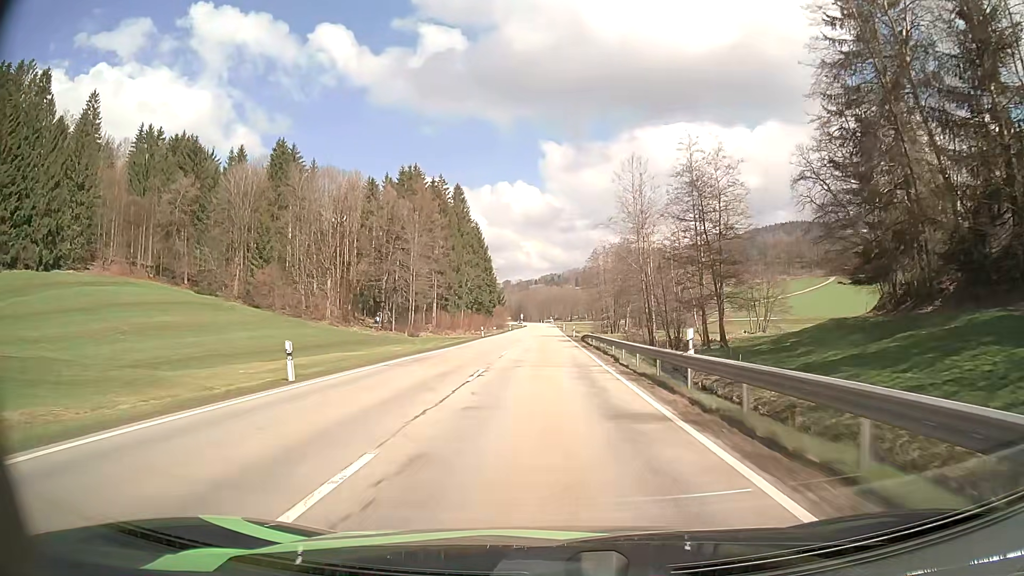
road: secondary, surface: asphalt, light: Day
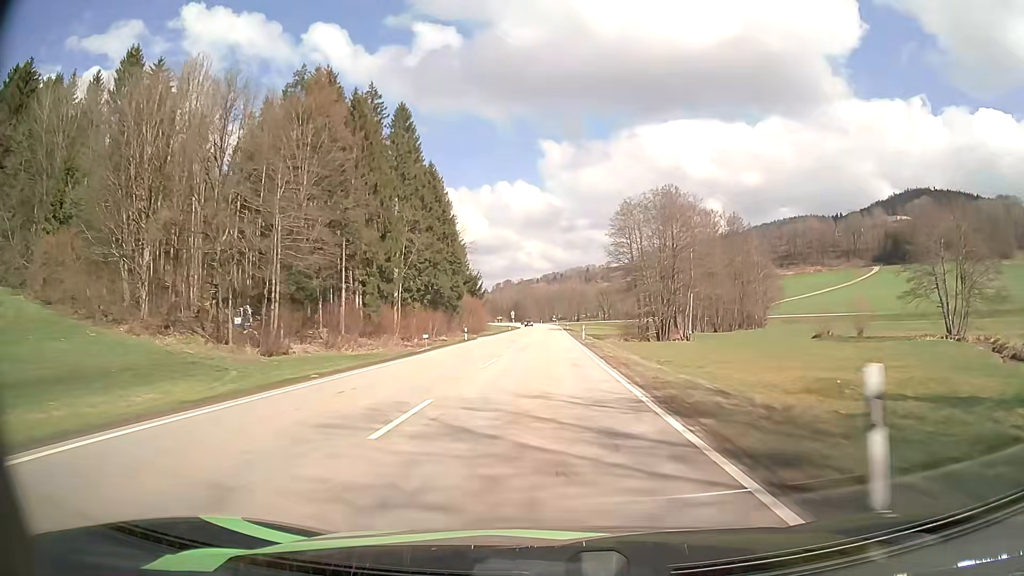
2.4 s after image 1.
(+0.4, +60.9) m; 0°
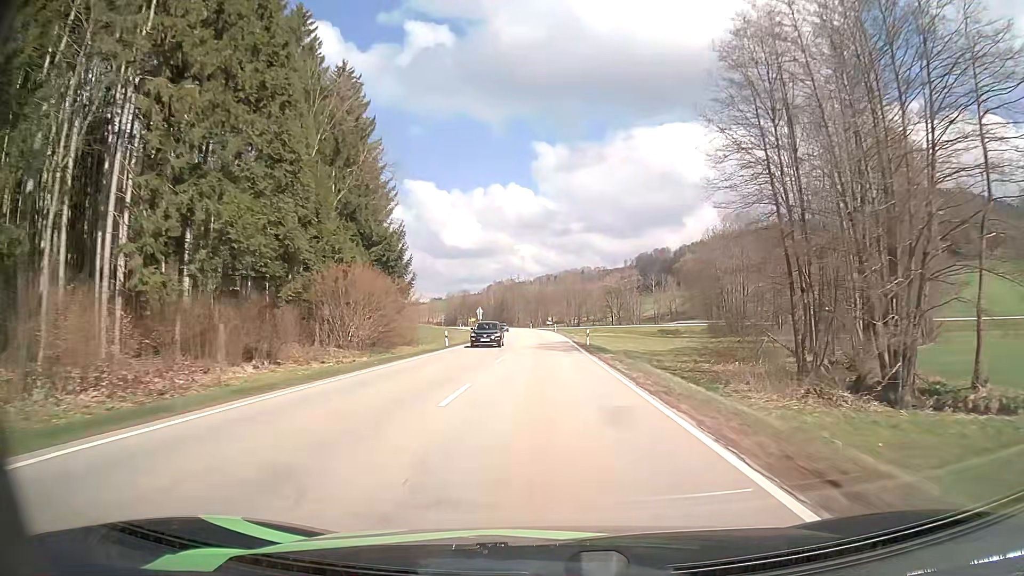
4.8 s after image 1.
(0.0, +61.2) m; +1°
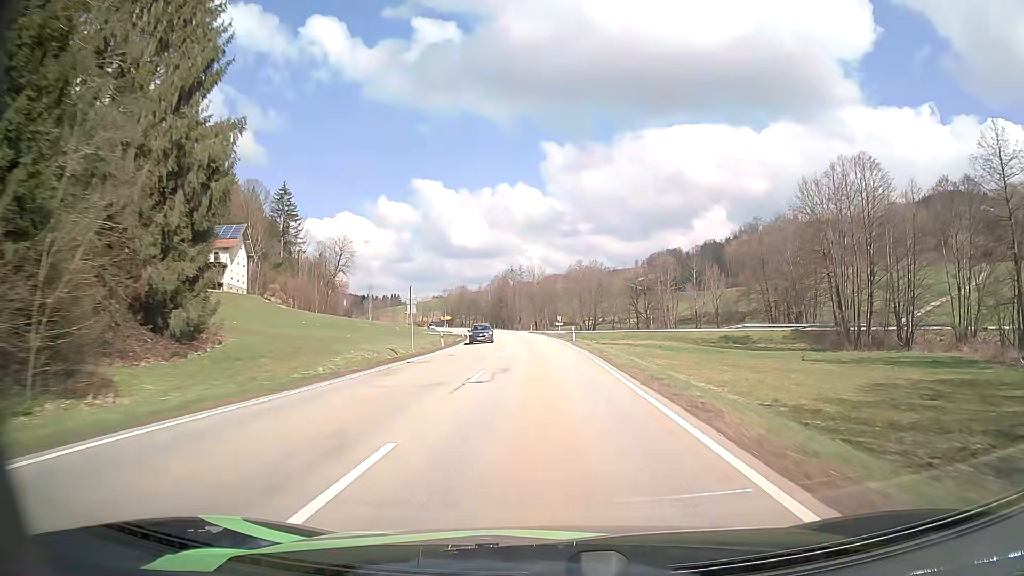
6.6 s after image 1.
(-0.3, +46.0) m; -1°
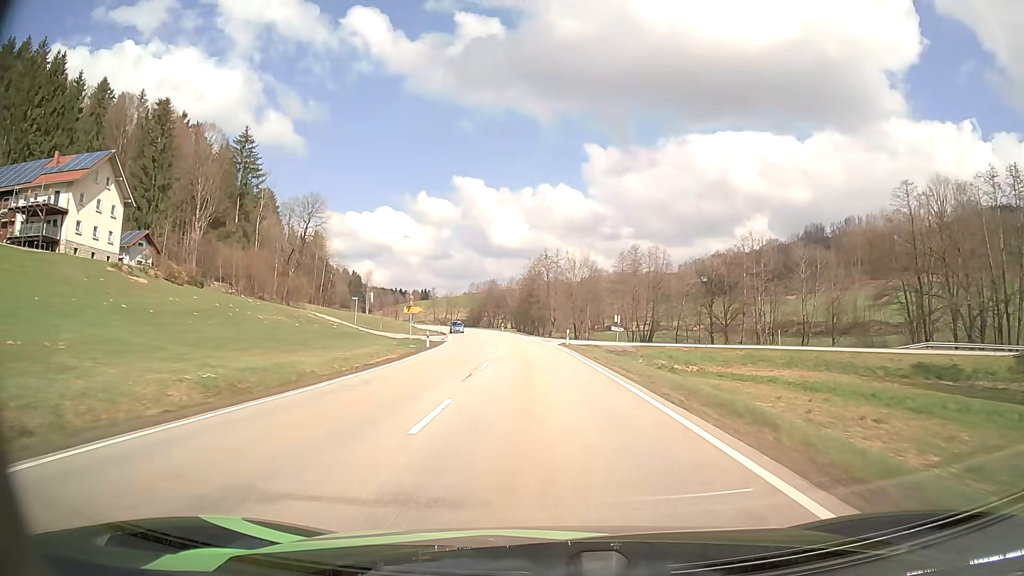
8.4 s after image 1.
(-1.1, +45.6) m; -3°
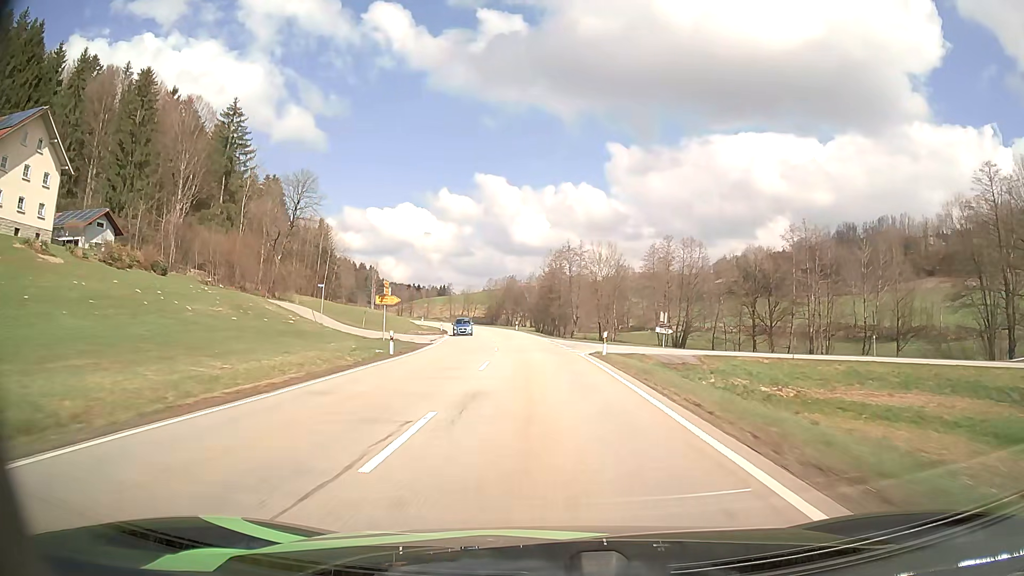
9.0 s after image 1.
(-0.2, +15.0) m; -2°
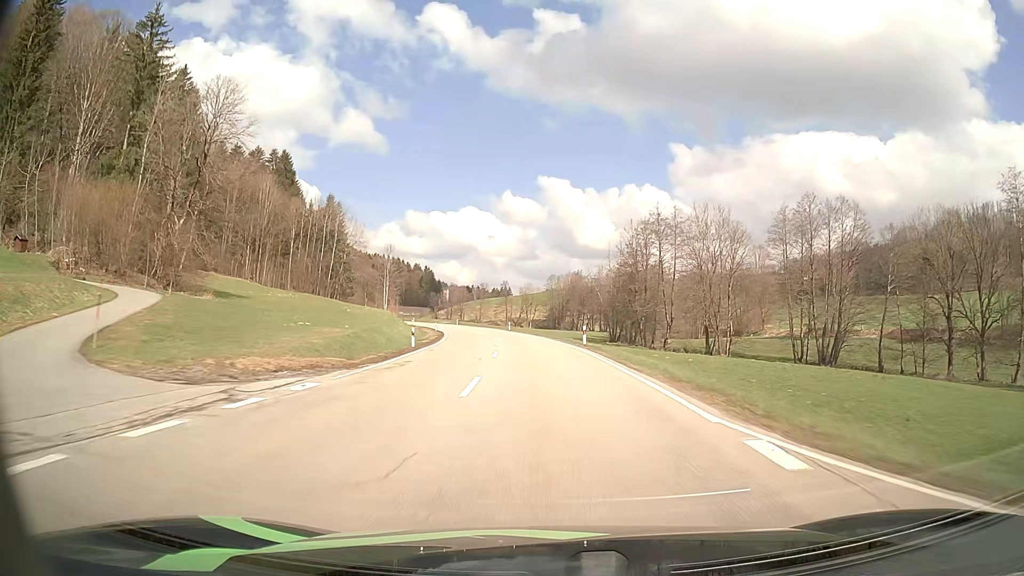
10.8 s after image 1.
(-2.1, +44.9) m; -6°
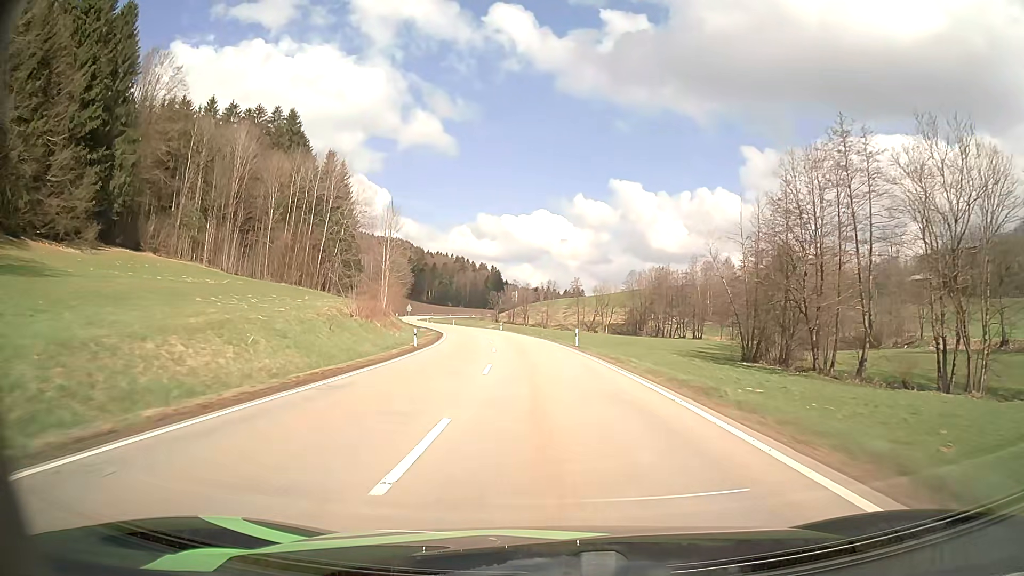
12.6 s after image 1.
(-2.2, +44.8) m; -6°
(0, +10) (0, +20) (-1, +30) (-2, +40) (-3, +50) (-4, +60) (-6, +70) (-8, +80) (-9, +89) (-12, +99) m
